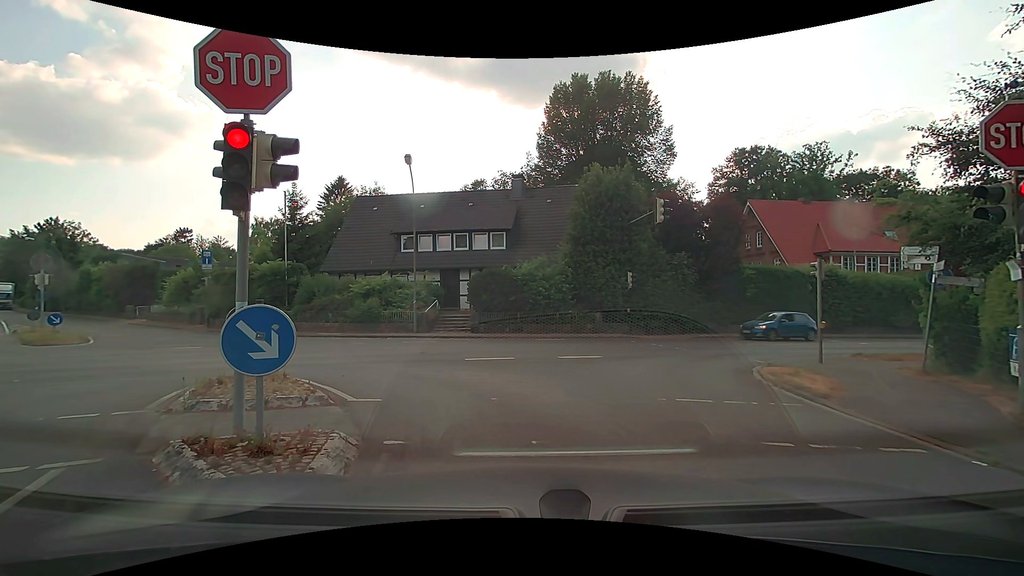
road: residential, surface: asphalt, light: Day
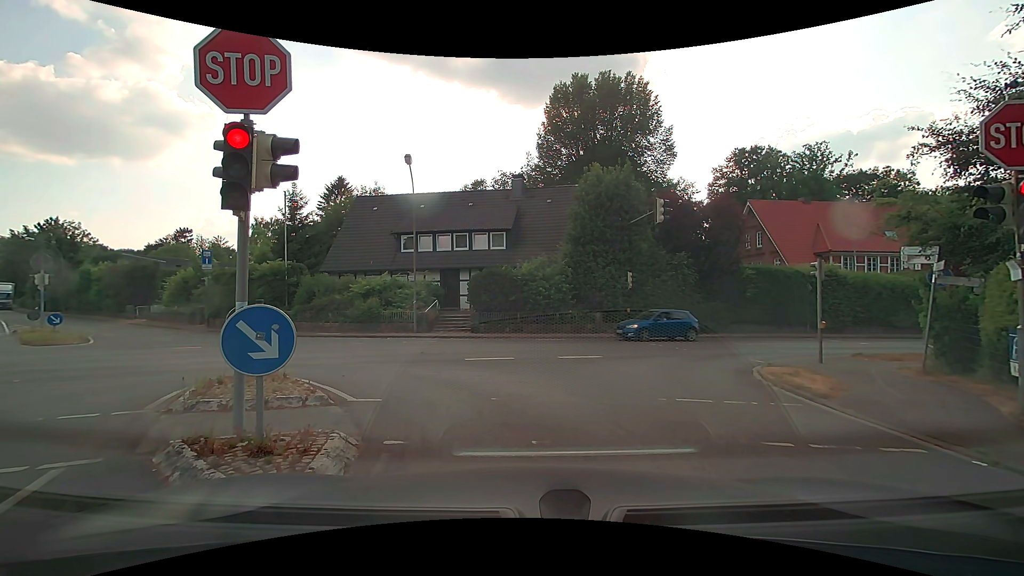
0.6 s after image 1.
(0.0, 0.0) m; 0°
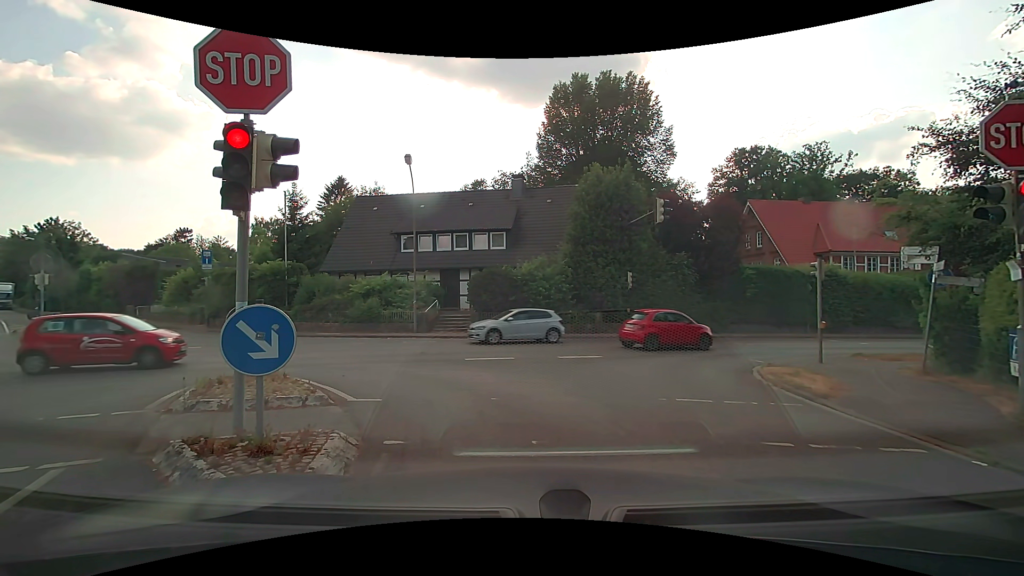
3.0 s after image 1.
(0.0, 0.0) m; 0°
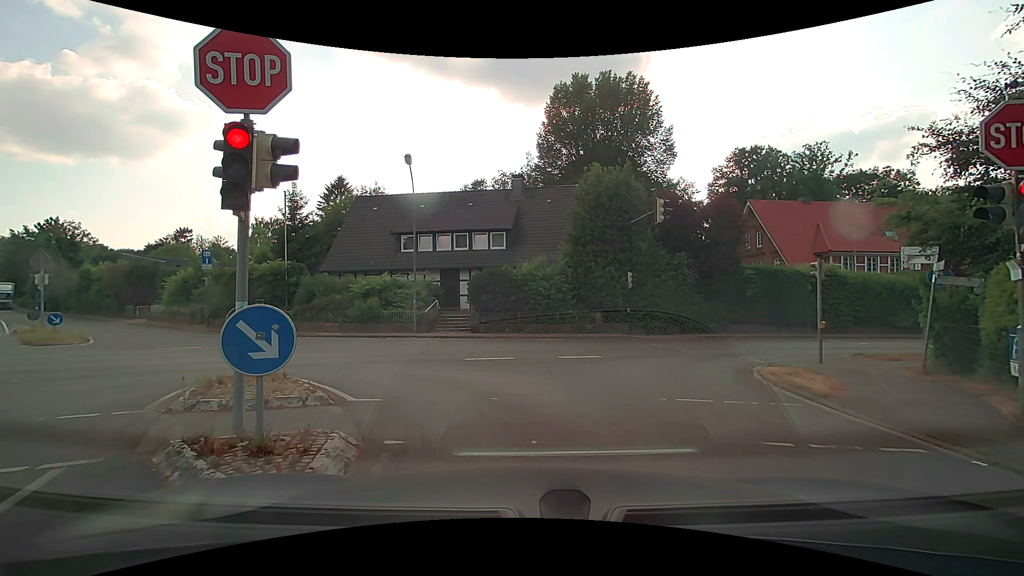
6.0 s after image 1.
(0.0, 0.0) m; 0°
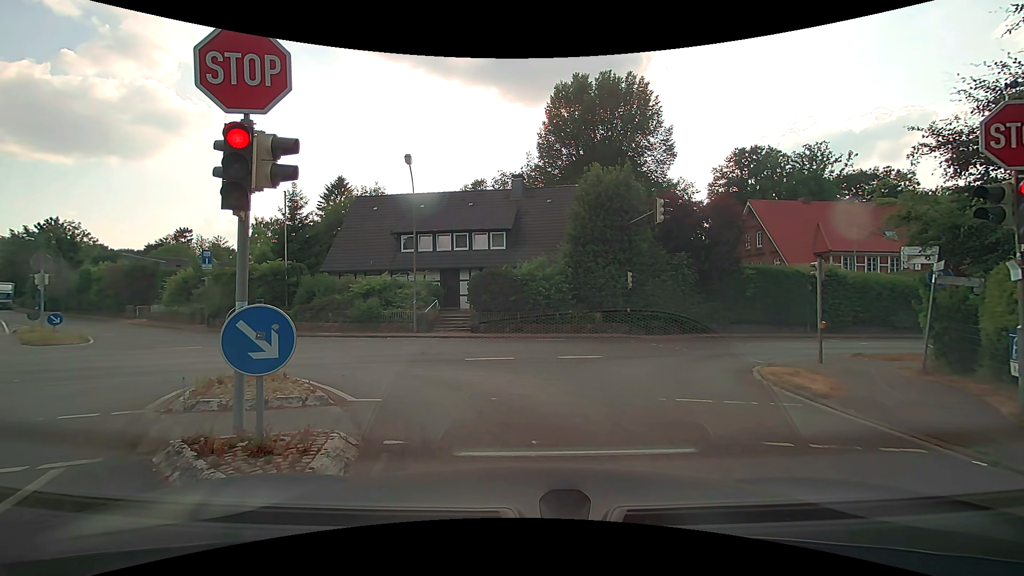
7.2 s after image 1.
(0.0, 0.0) m; 0°
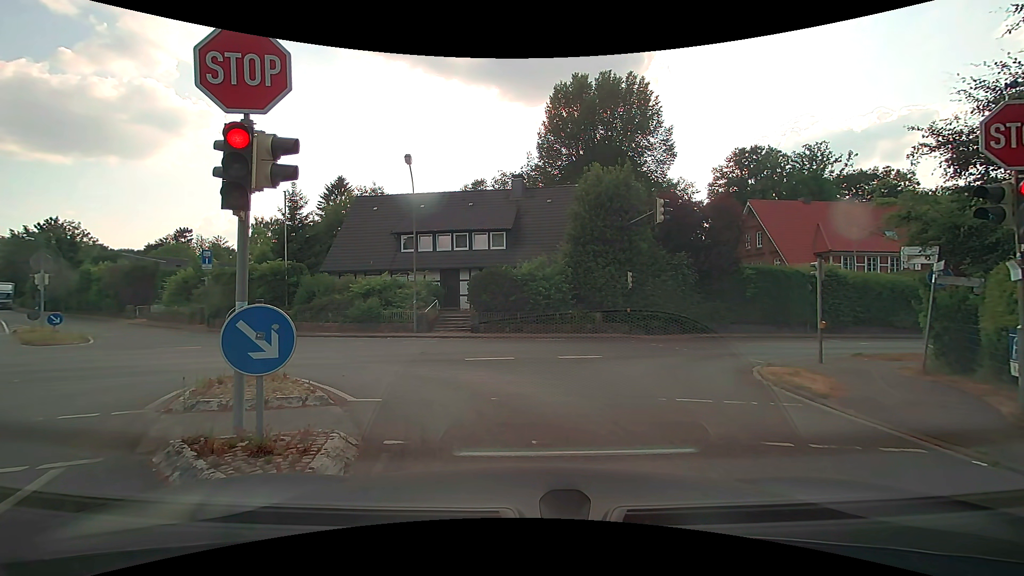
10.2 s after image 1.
(0.0, 0.0) m; 0°
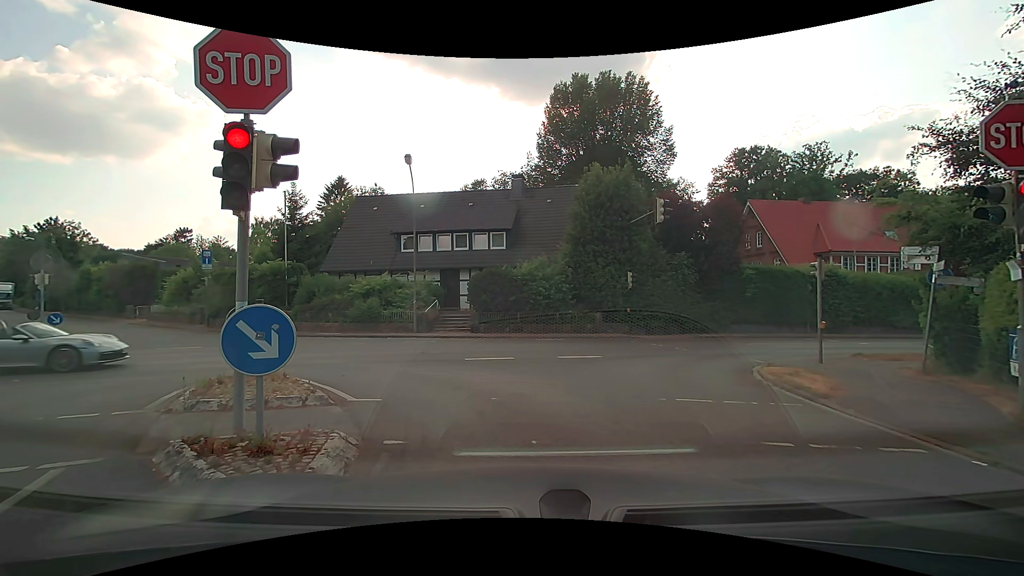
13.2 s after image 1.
(0.0, 0.0) m; 0°
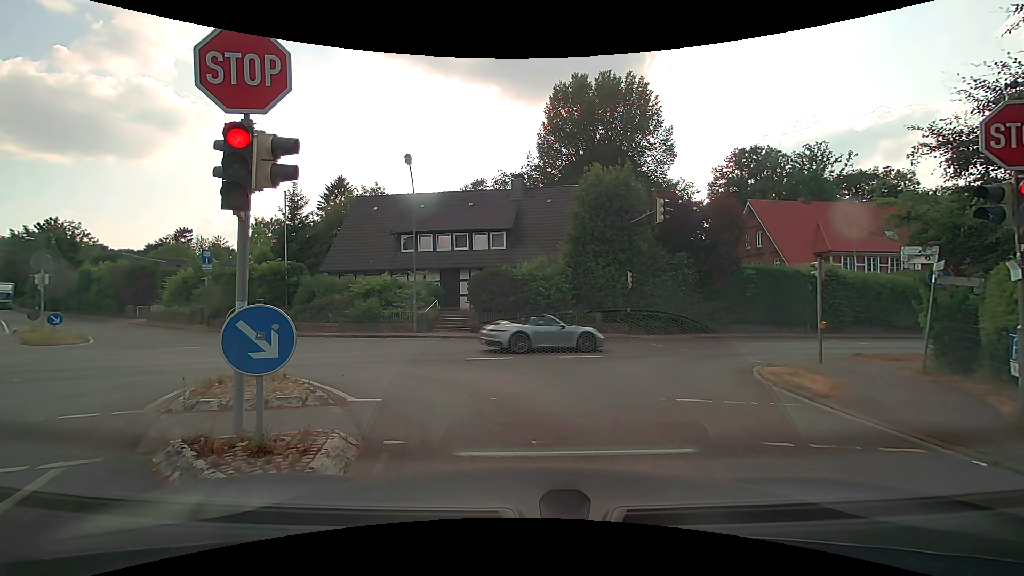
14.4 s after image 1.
(0.0, 0.0) m; 0°
(-1, +10) (-9, +16) (-19, +16) (-28, +13) (-38, +9) (-47, +6) (-56, +2) (-66, -1) (-75, -5) (-85, -8) m
